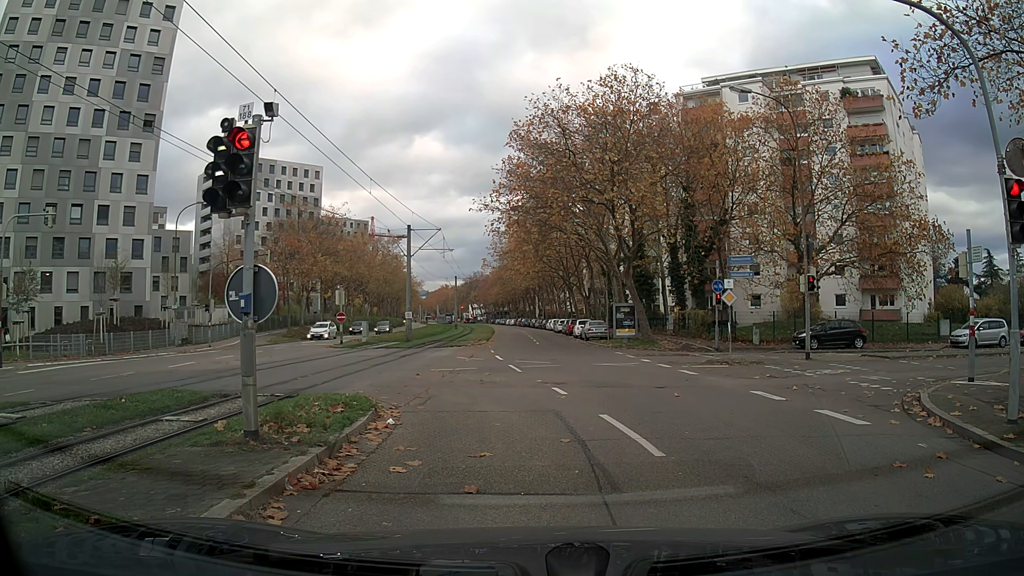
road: tertiary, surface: asphalt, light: Day
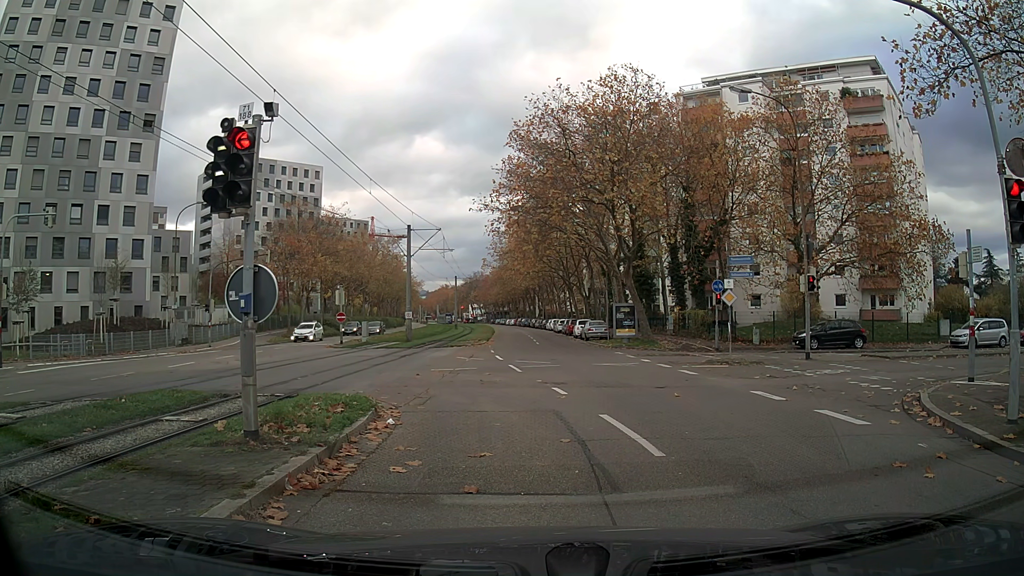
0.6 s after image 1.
(0.0, 0.0) m; 0°
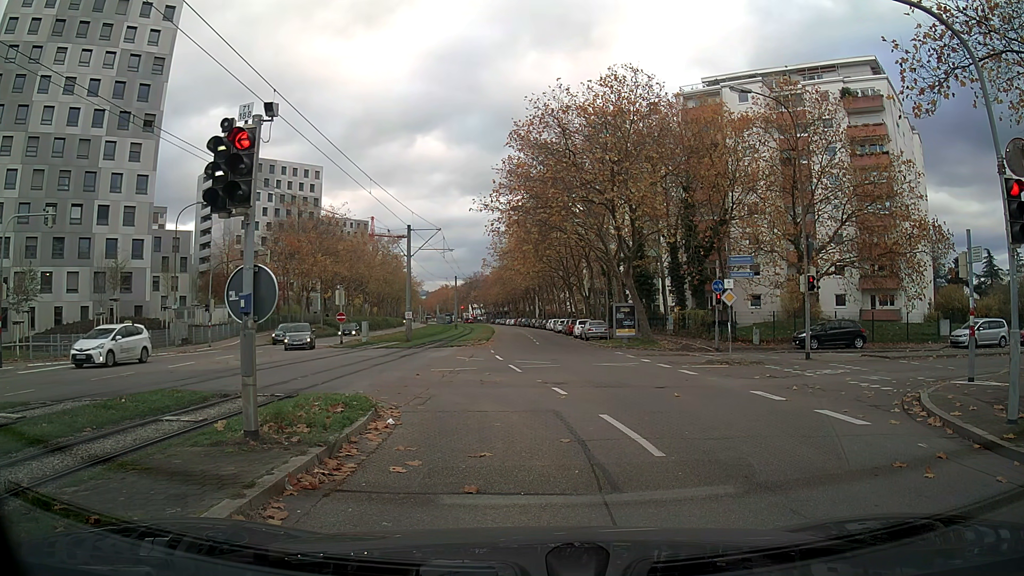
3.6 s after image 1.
(0.0, 0.0) m; 0°
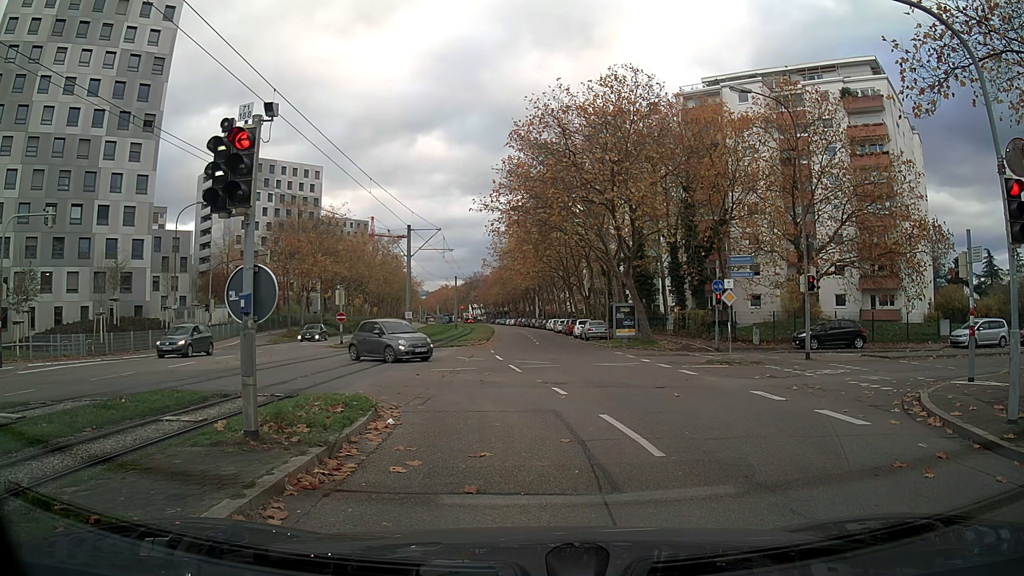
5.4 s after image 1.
(0.0, 0.0) m; 0°
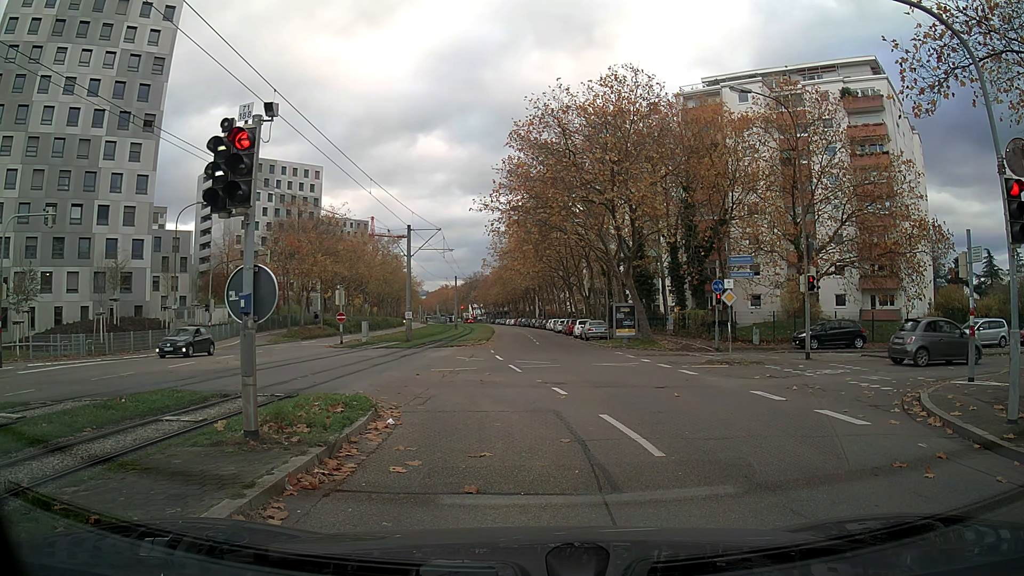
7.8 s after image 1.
(0.0, 0.0) m; 0°
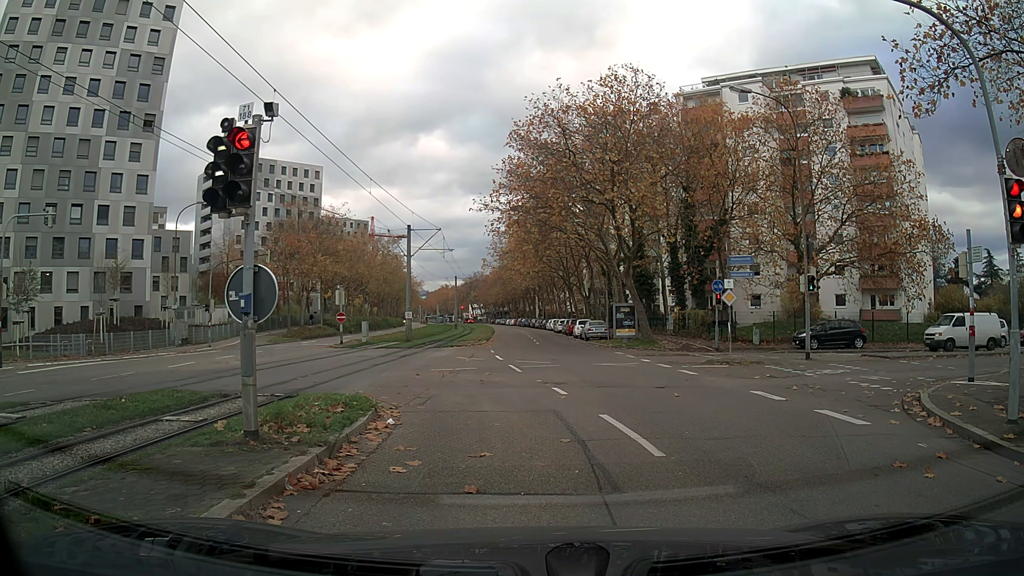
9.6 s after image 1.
(0.0, 0.0) m; 0°
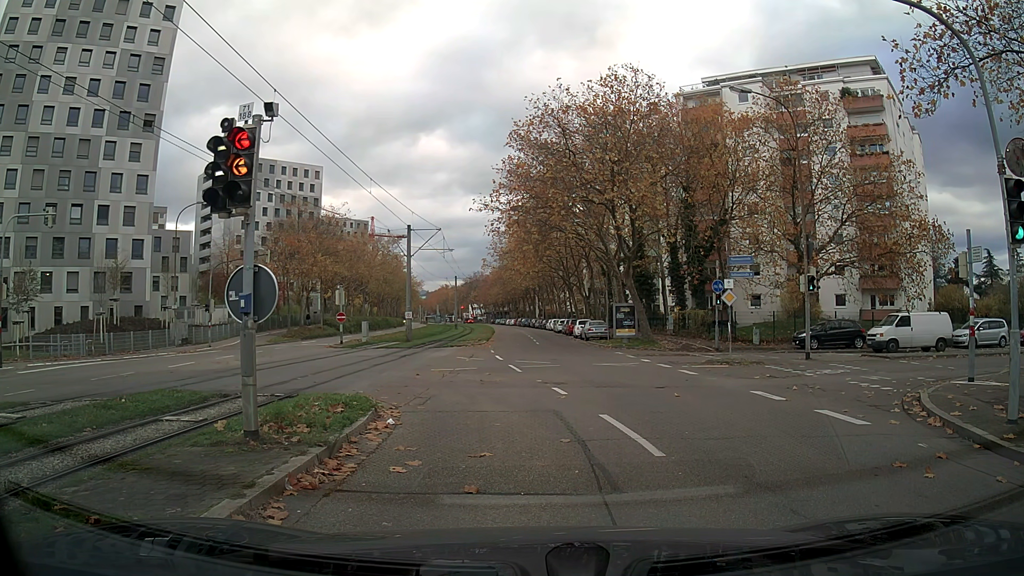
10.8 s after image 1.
(0.0, 0.0) m; 0°
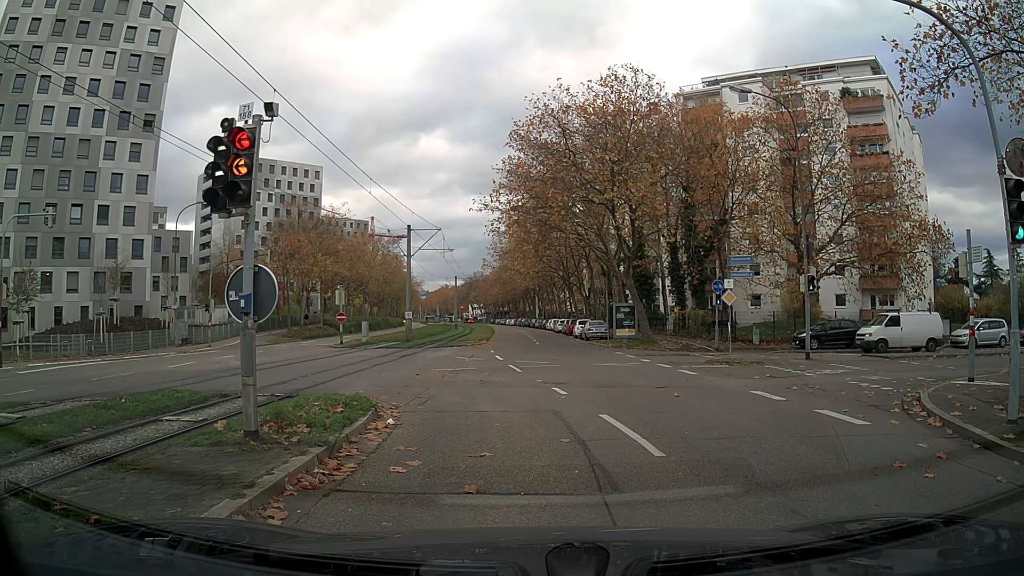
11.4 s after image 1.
(0.0, 0.0) m; 0°
